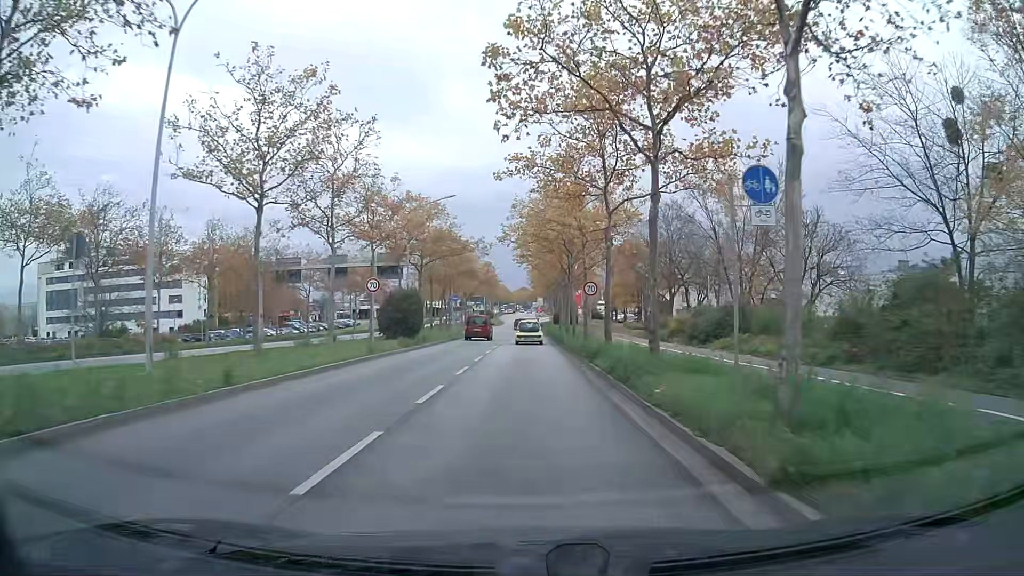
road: primary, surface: asphalt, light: Day
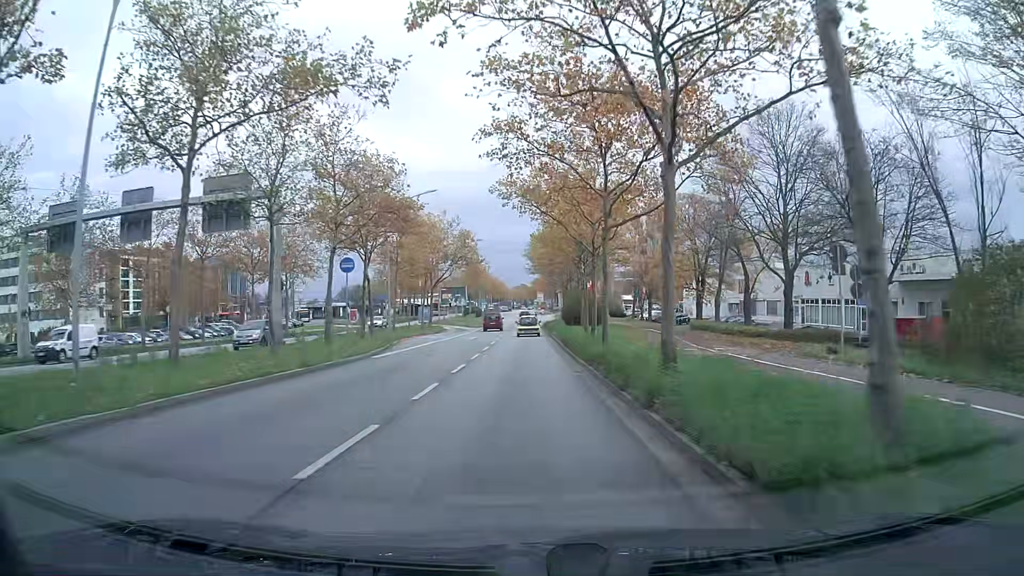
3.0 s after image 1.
(+0.1, +35.5) m; 0°
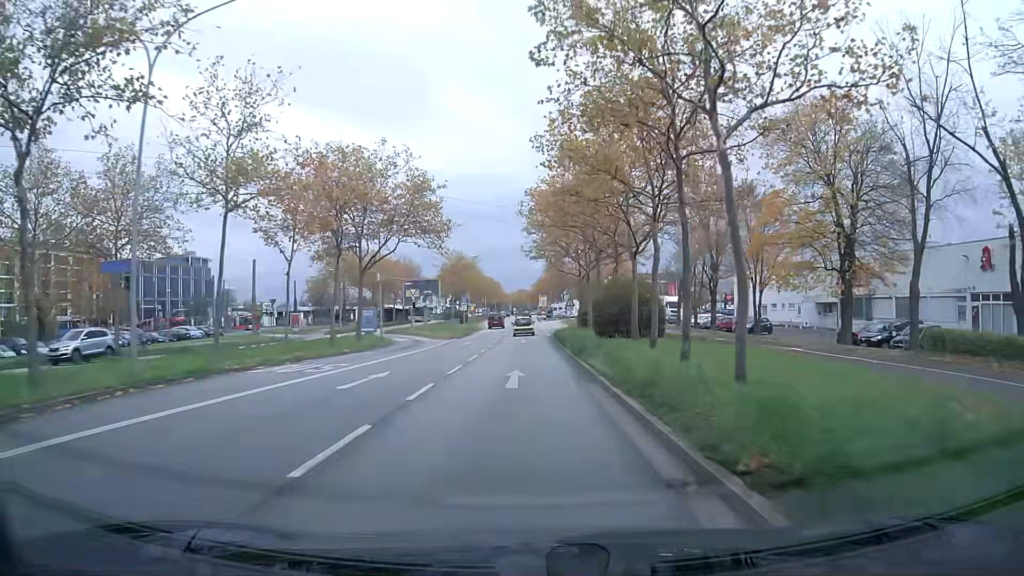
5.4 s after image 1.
(0.0, +30.1) m; 0°
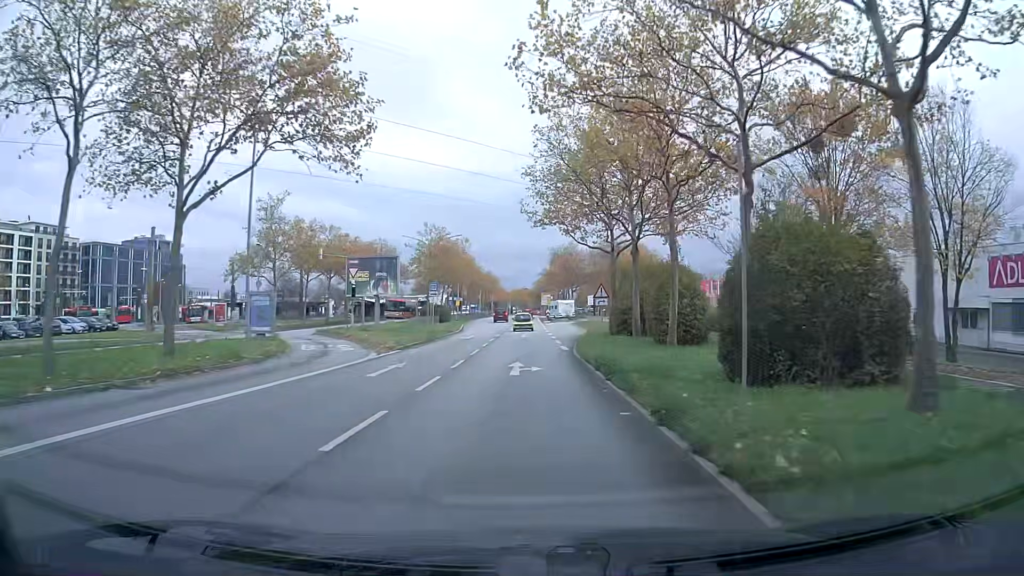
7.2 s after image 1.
(-0.1, +22.8) m; 0°
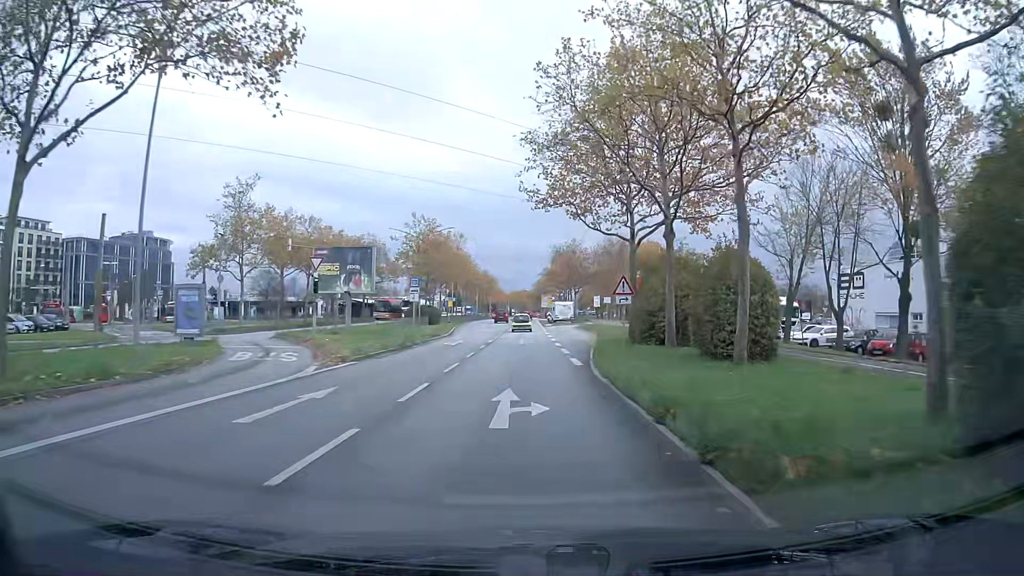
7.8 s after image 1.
(0.0, +7.5) m; 0°
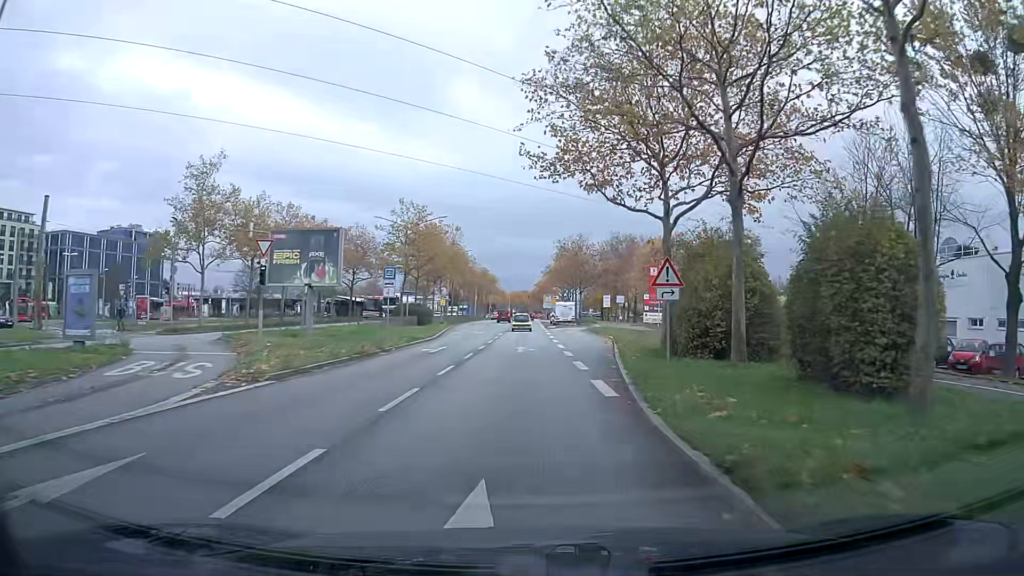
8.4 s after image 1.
(0.0, +7.5) m; 0°
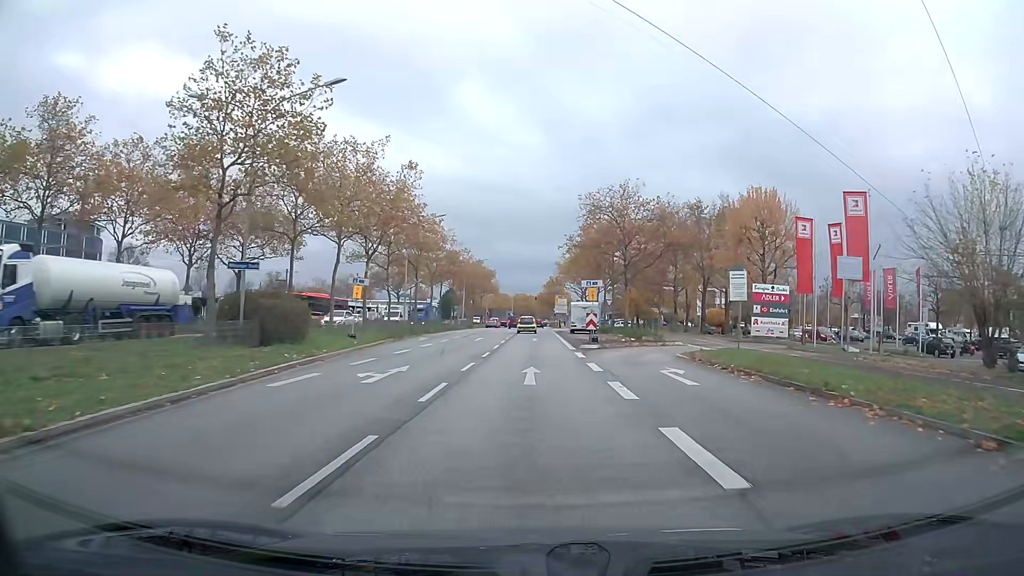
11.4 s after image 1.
(-0.2, +36.3) m; 0°
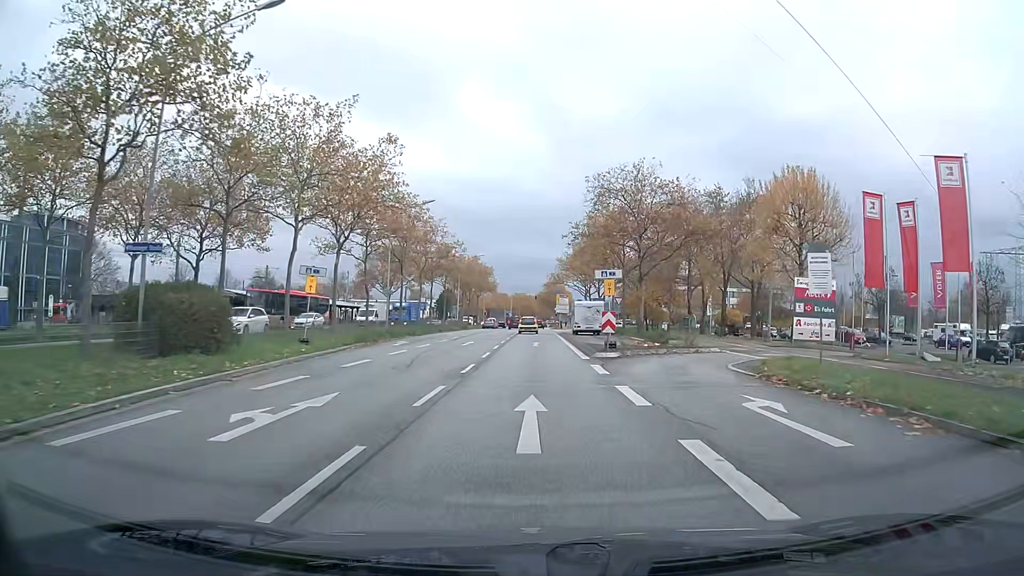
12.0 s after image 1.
(0.0, +6.9) m; 0°
